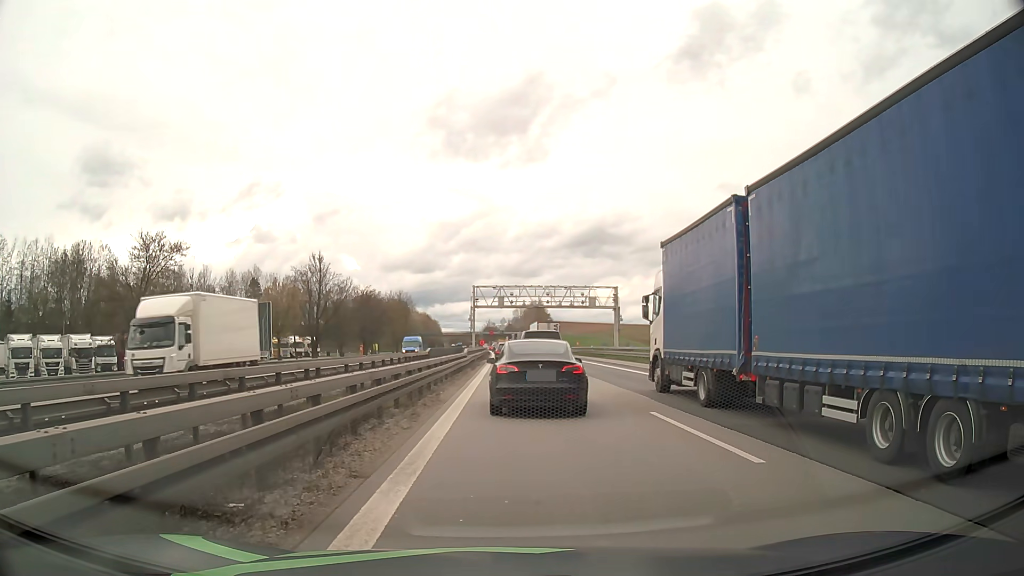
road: motorway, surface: asphalt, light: Day
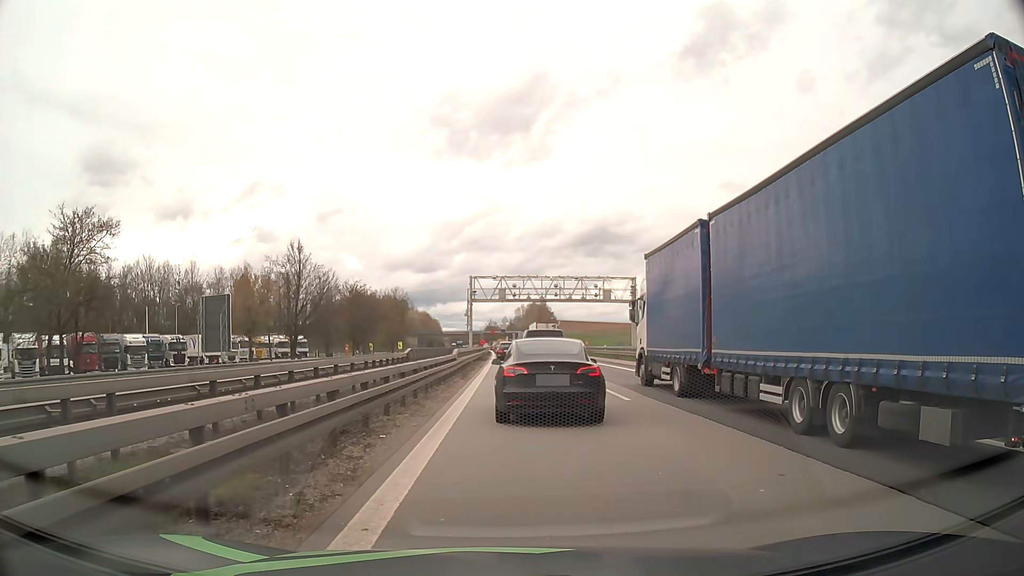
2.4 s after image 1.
(-0.1, +9.5) m; -1°
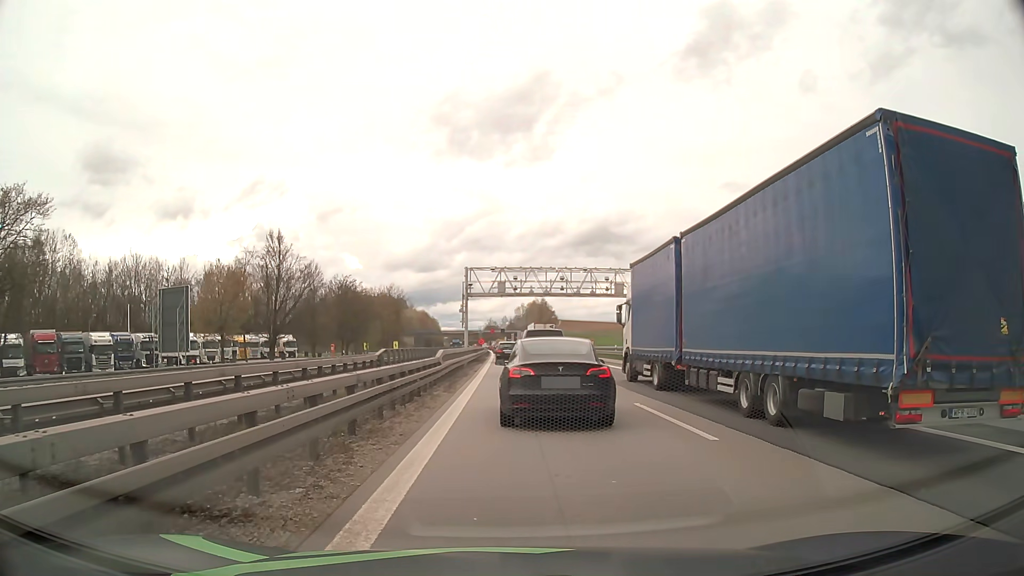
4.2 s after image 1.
(0.0, +6.9) m; 0°
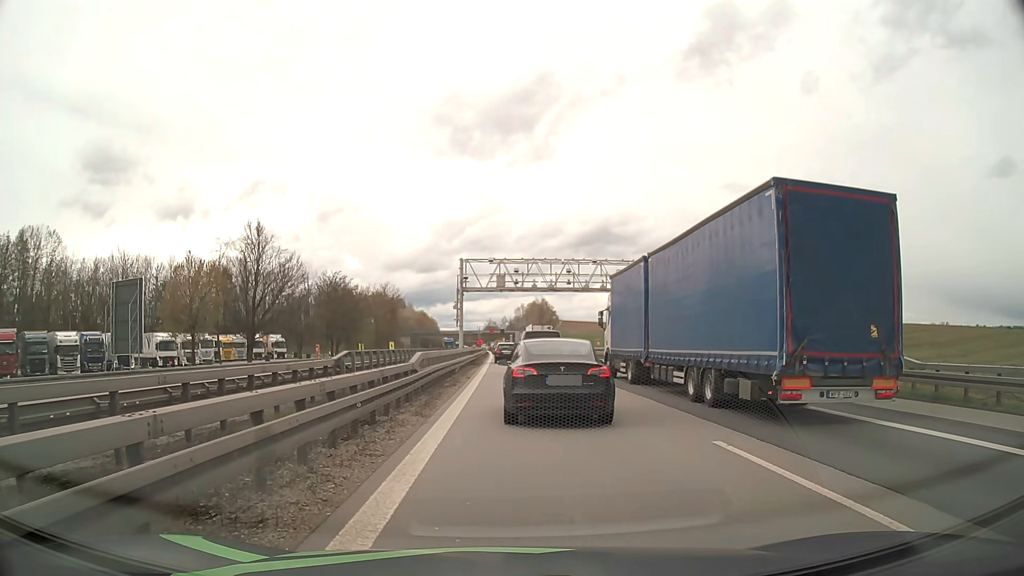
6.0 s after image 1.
(0.0, +6.0) m; +1°
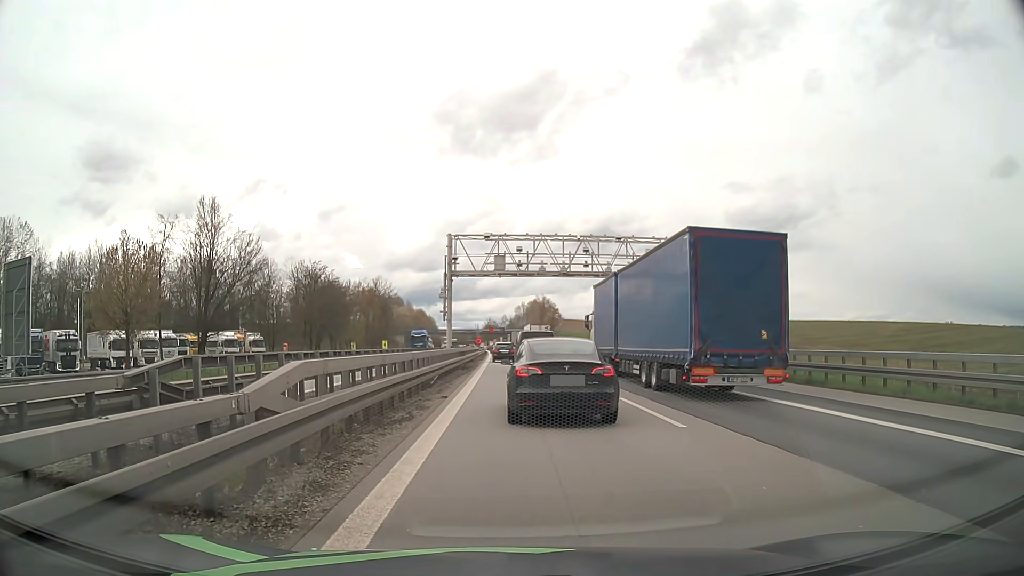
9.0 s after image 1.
(-0.1, +10.6) m; -1°
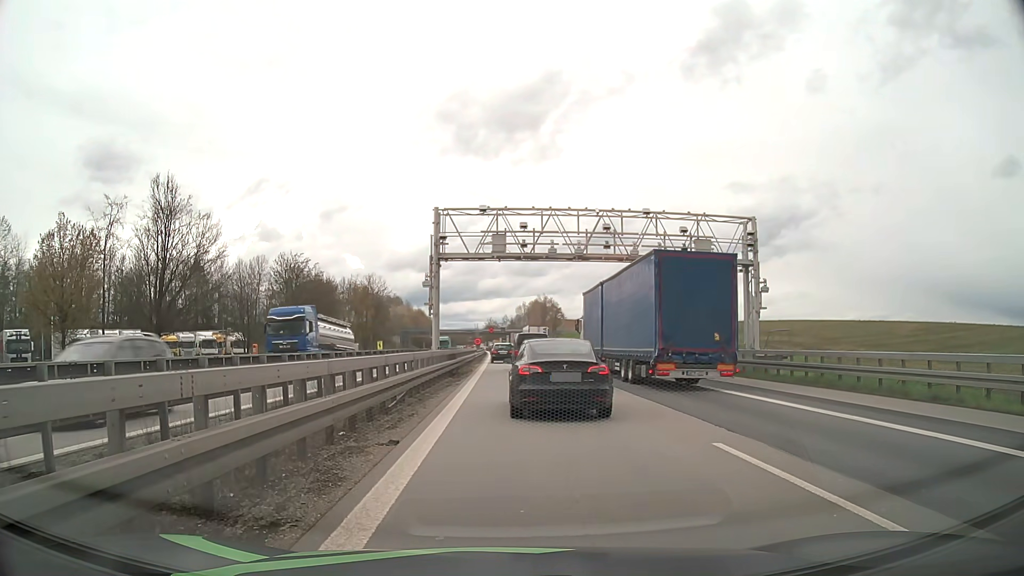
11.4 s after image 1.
(0.0, +7.8) m; +1°
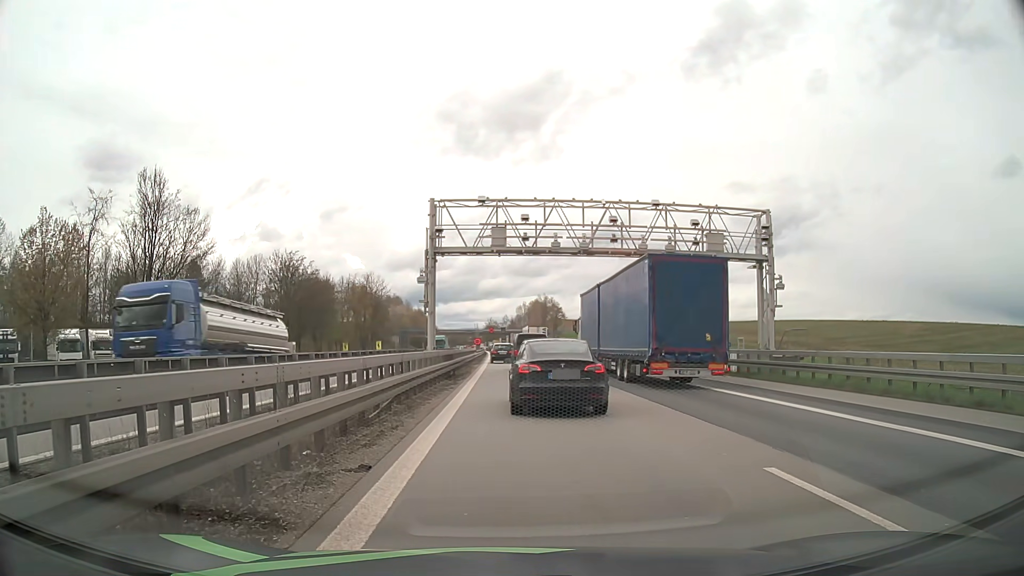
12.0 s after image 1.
(0.0, +2.0) m; 0°
